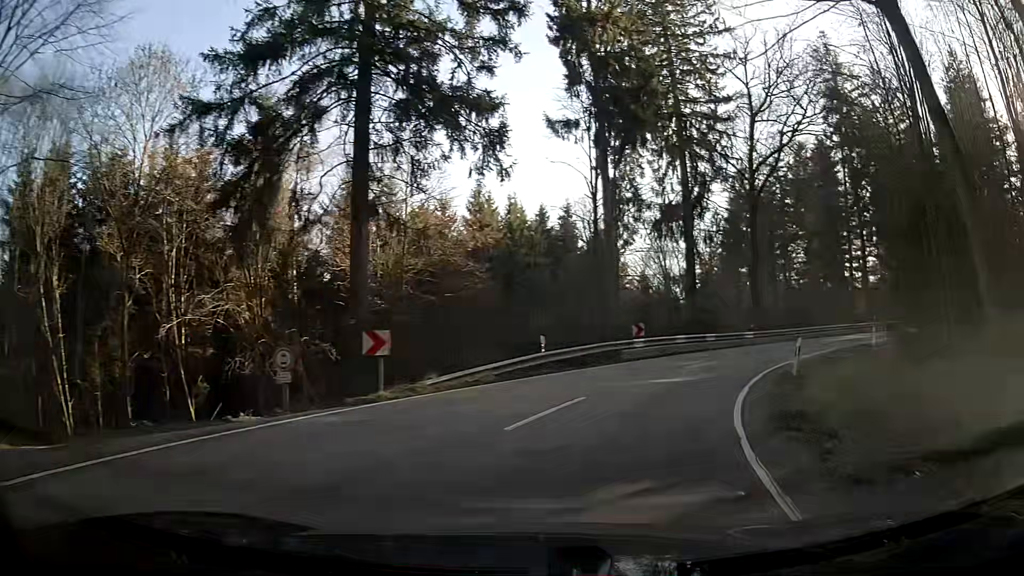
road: secondary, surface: asphalt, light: Day
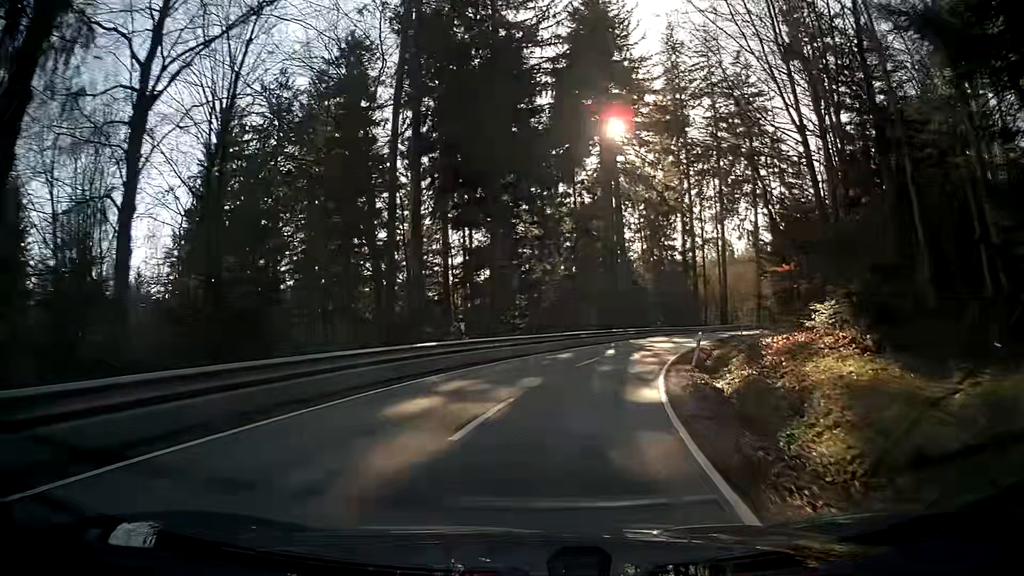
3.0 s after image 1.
(+14.0, +33.2) m; +40°
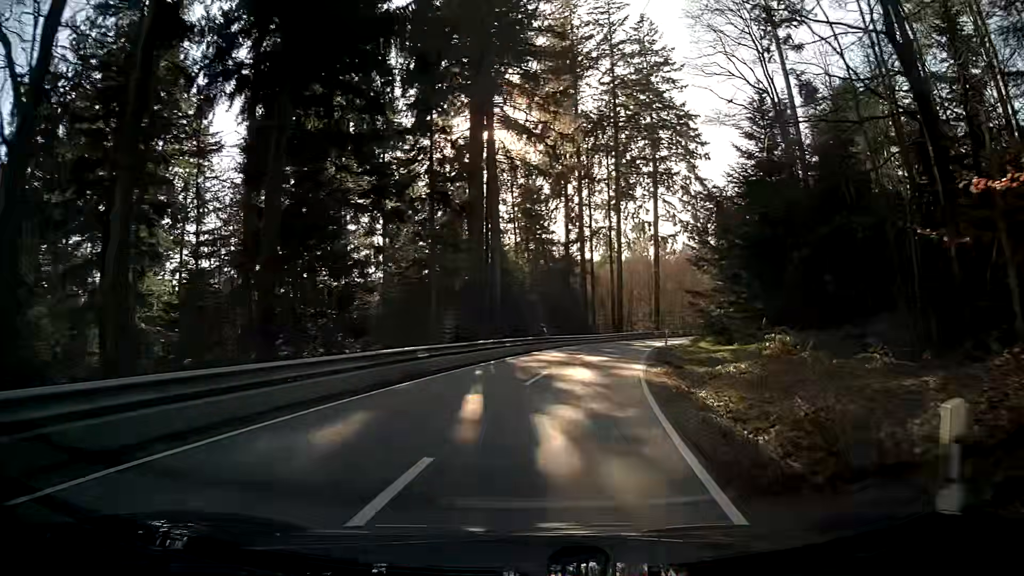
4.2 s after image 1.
(+1.7, +16.7) m; +11°
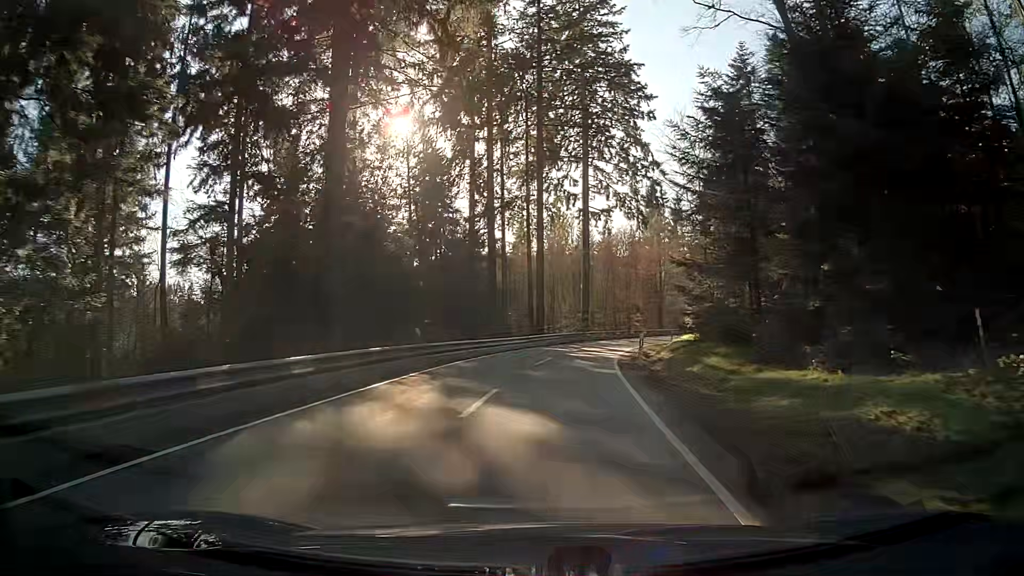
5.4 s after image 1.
(+1.1, +17.6) m; +6°
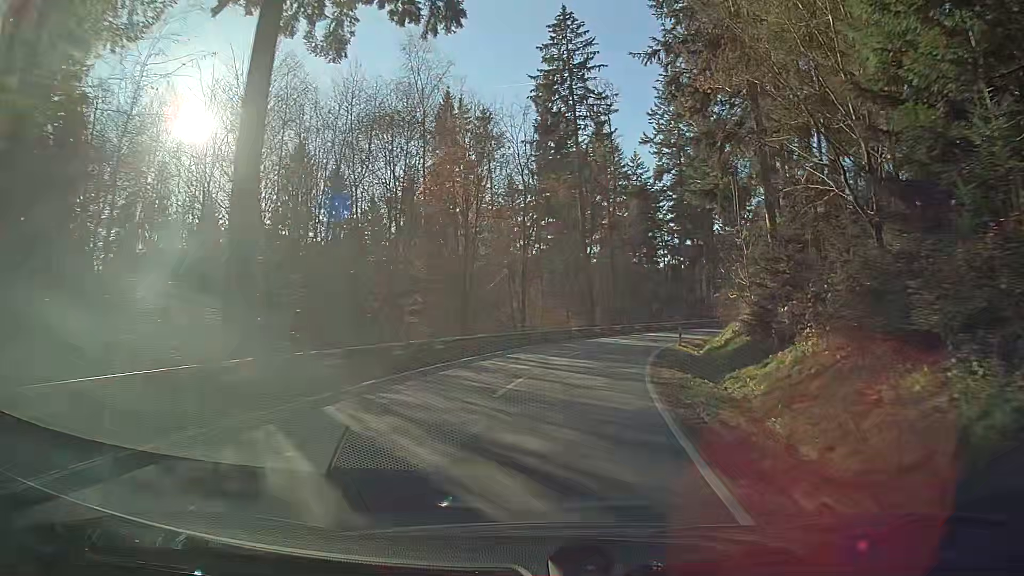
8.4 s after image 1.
(+6.7, +45.2) m; +20°
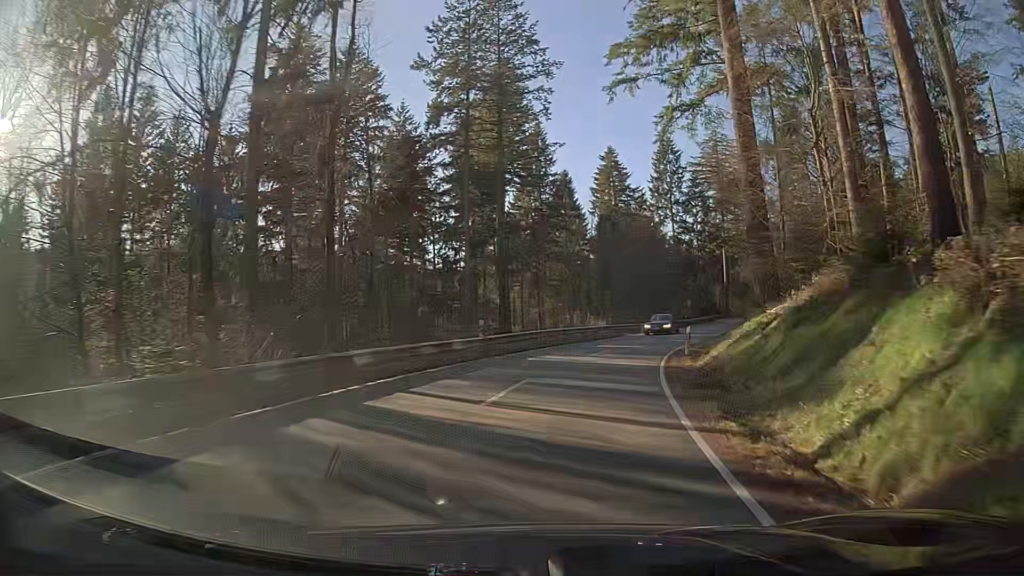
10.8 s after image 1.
(+5.8, +36.6) m; +20°
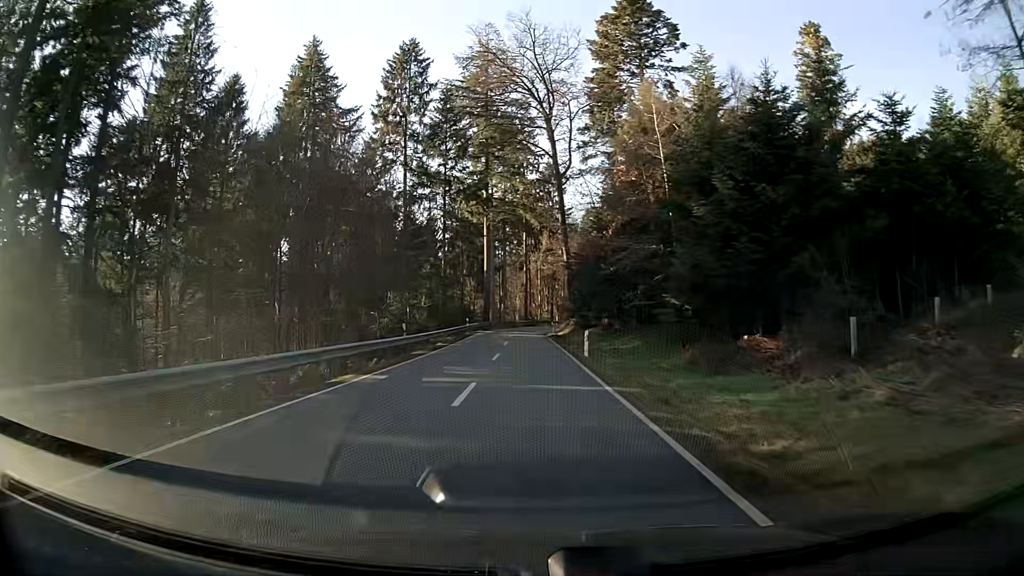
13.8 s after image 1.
(+10.1, +46.3) m; +19°
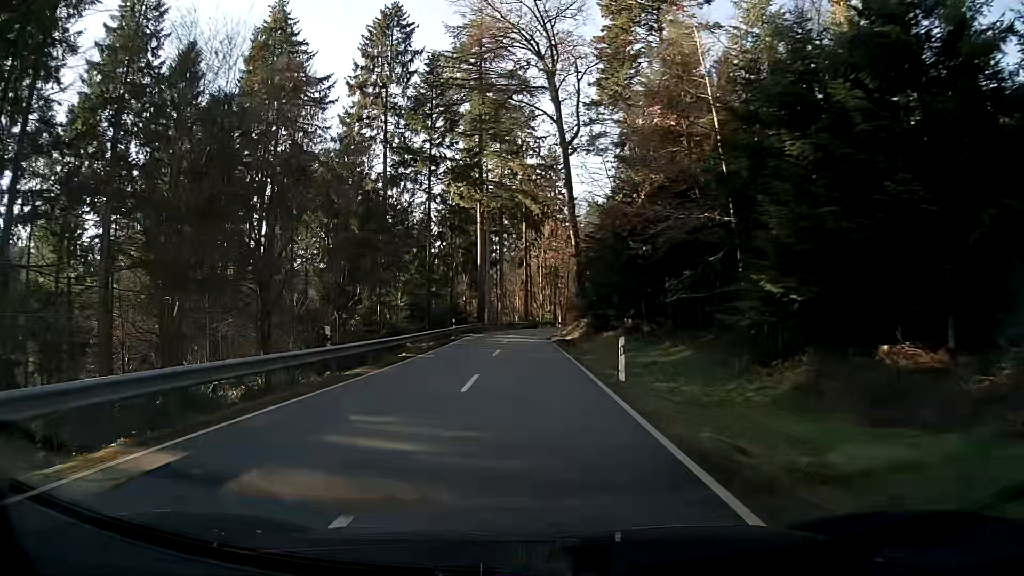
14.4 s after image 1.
(0.0, +10.1) m; 0°
(0, +10) (0, +20) (0, +30) (0, +40) (0, +50) (+1, +60) (+4, +70) (+7, +79) (+10, +89) (+14, +98) m
